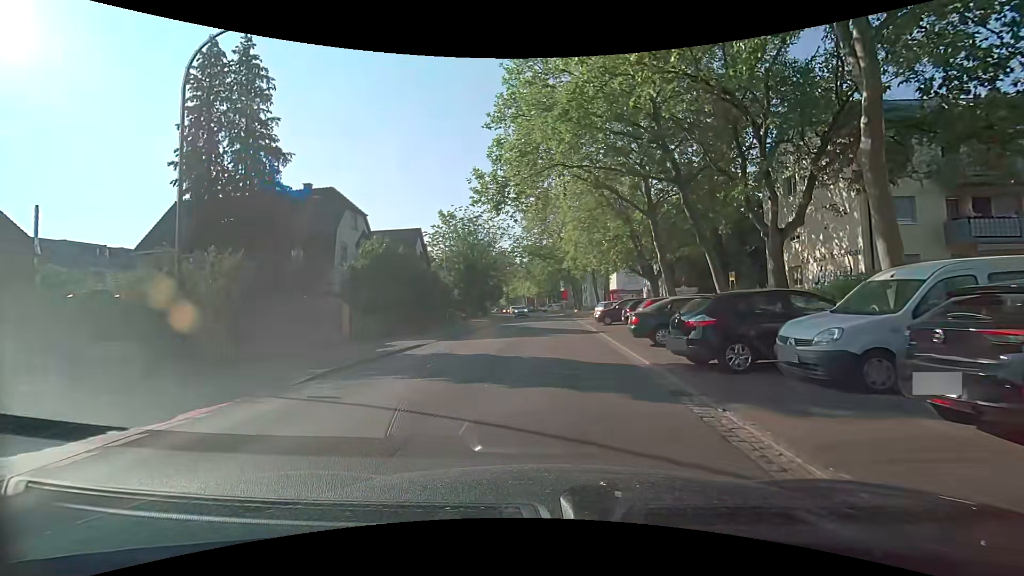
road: secondary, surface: asphalt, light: Day
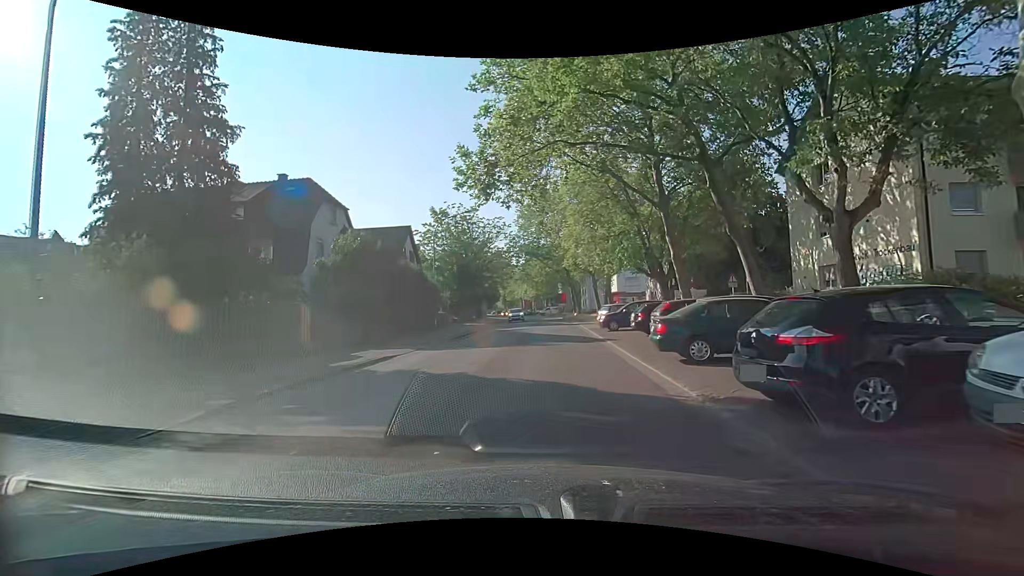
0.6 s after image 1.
(0.0, +3.6) m; -1°
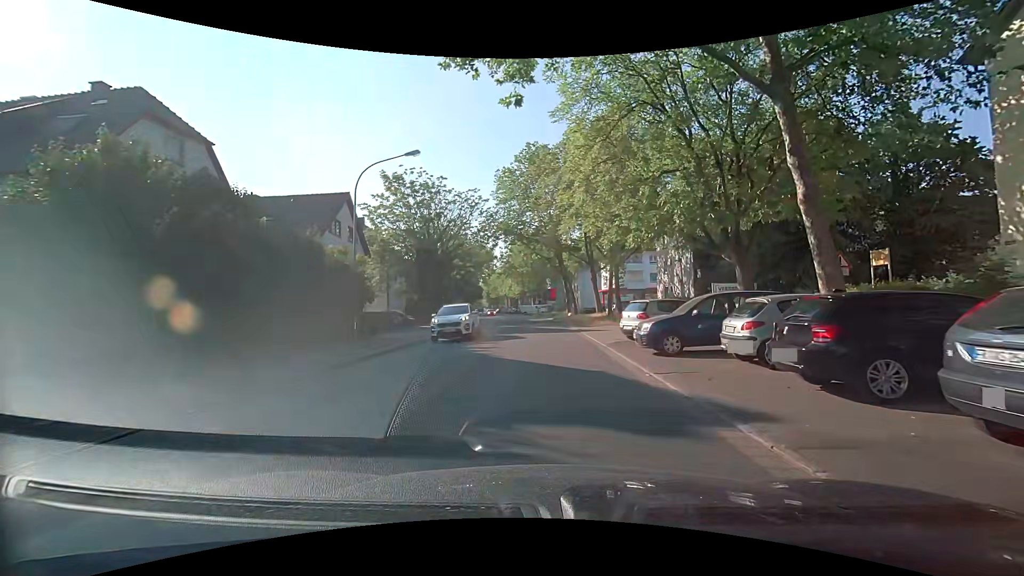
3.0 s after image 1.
(+0.2, +14.5) m; +1°
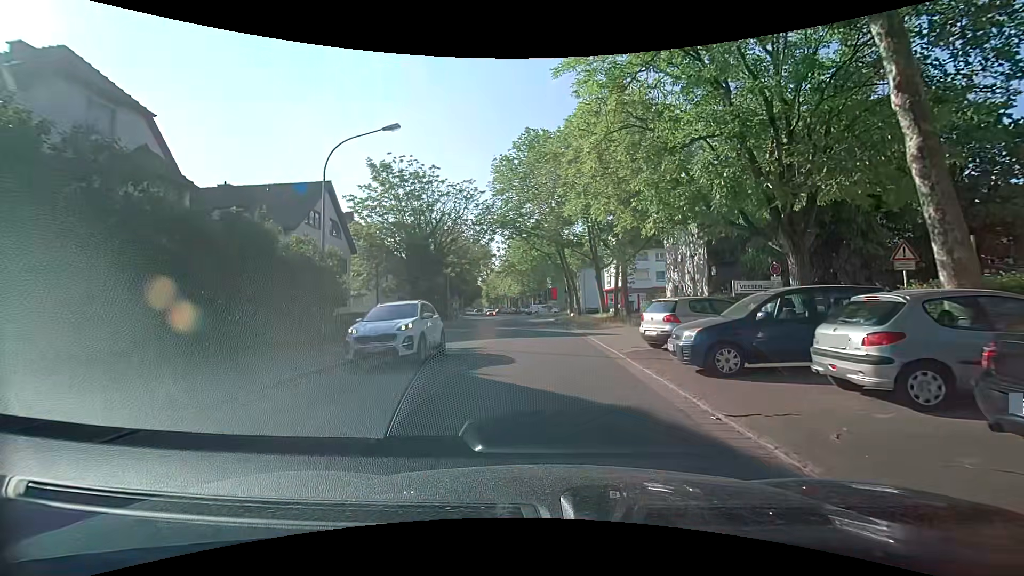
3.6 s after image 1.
(+0.1, +3.7) m; +1°
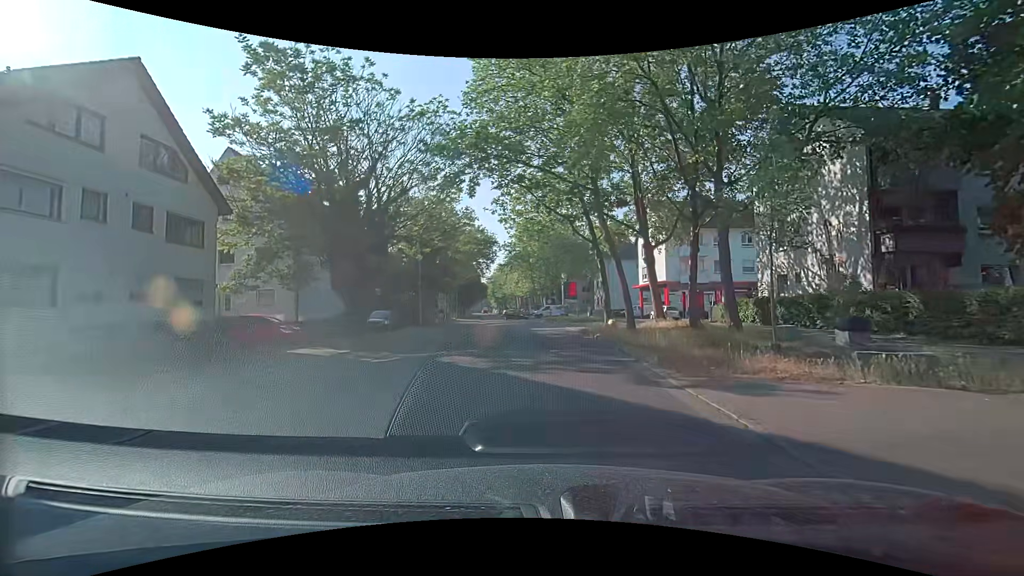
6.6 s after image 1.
(-0.1, +19.3) m; -1°
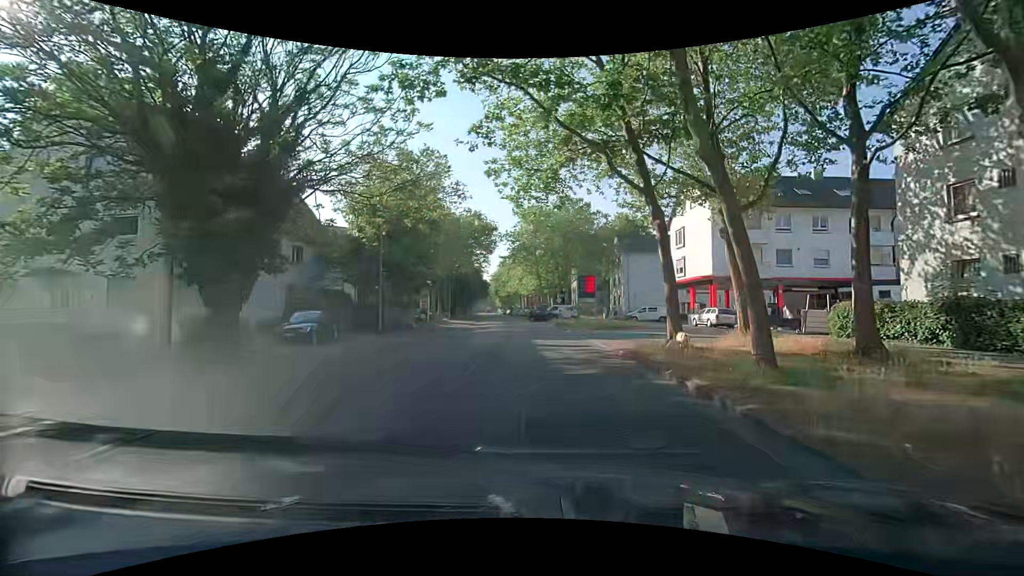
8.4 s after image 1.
(-0.2, +12.0) m; -2°
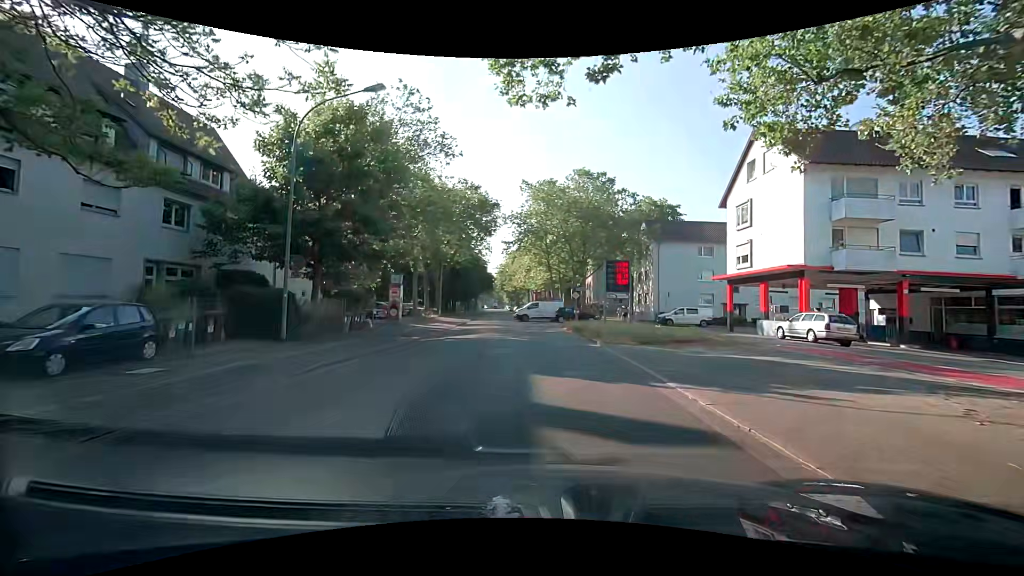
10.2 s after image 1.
(0.0, +12.2) m; -1°
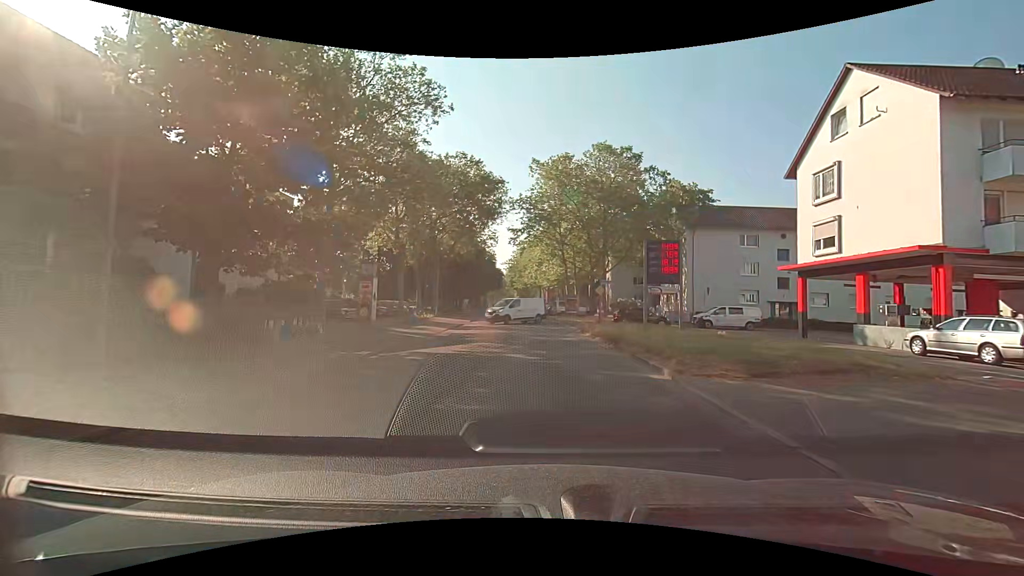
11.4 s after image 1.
(-0.1, +8.2) m; -2°
